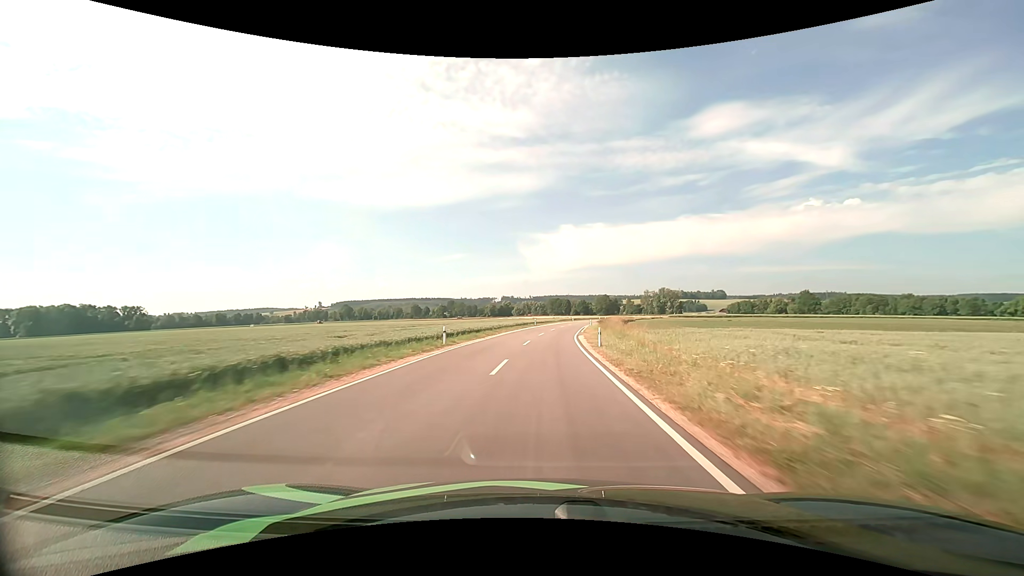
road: tertiary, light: Day
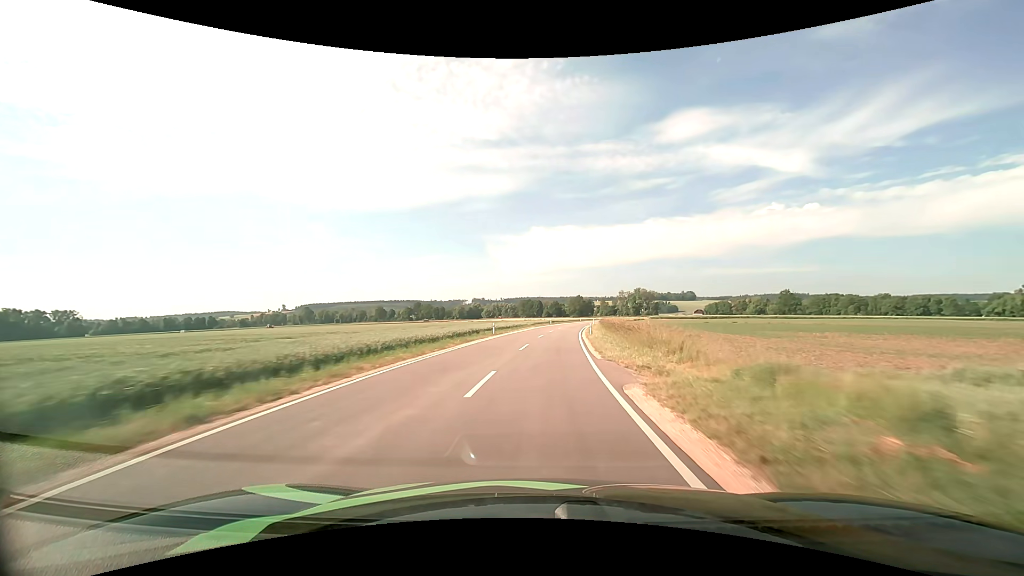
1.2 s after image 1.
(+0.7, +27.1) m; +3°
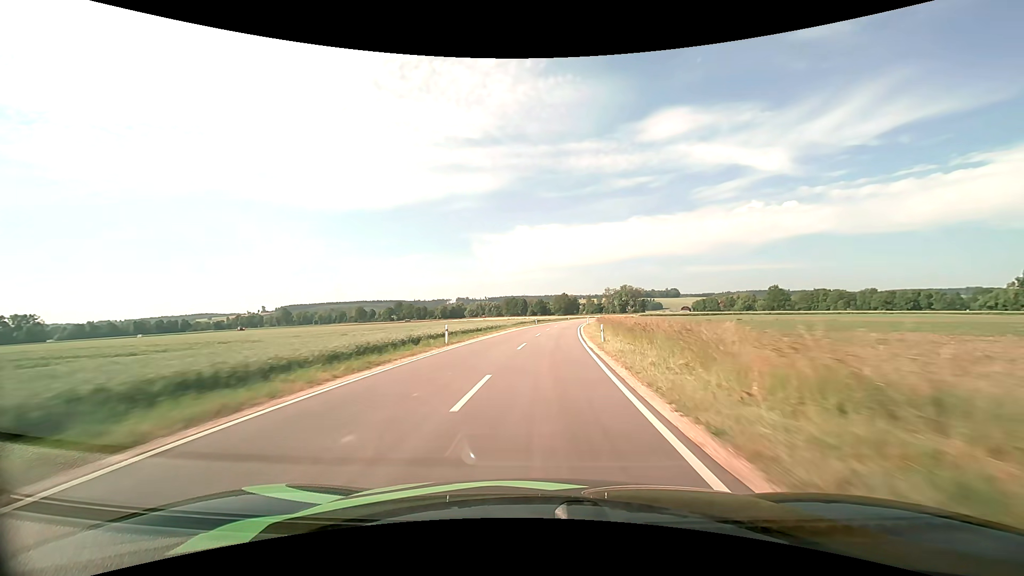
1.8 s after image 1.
(+0.2, +13.6) m; +2°
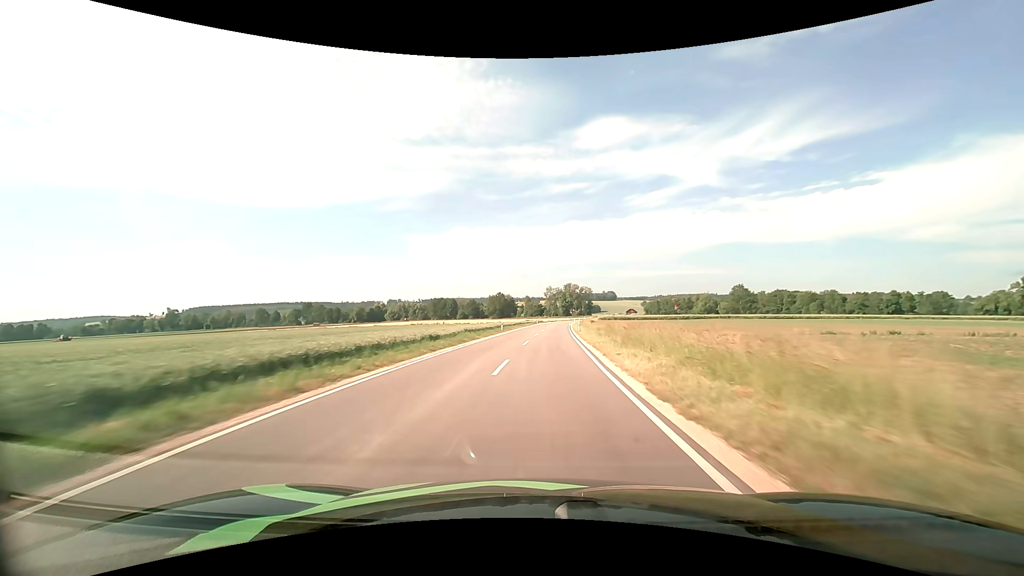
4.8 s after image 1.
(+4.1, +67.9) m; +7°
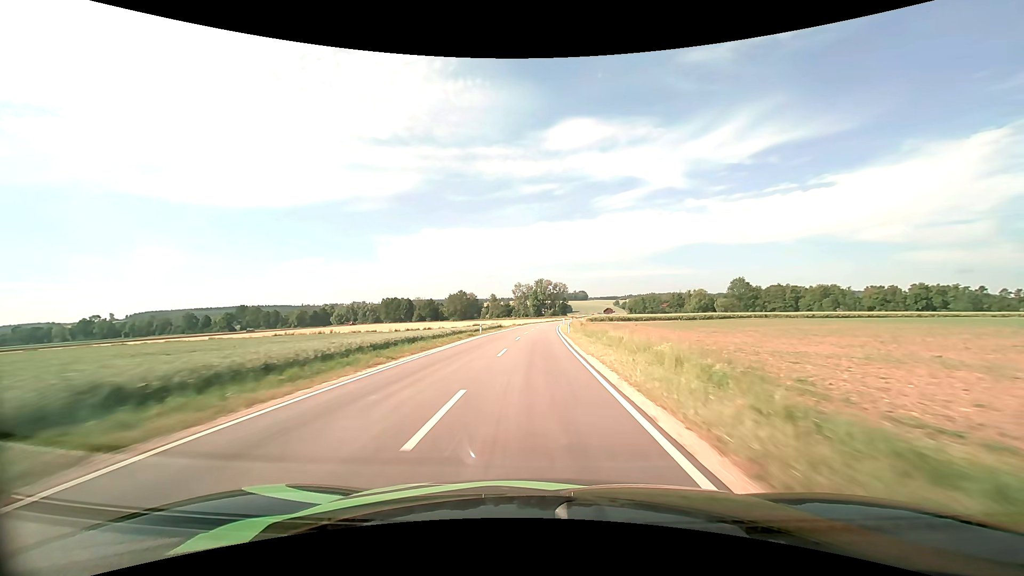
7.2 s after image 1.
(+2.0, +54.5) m; +3°
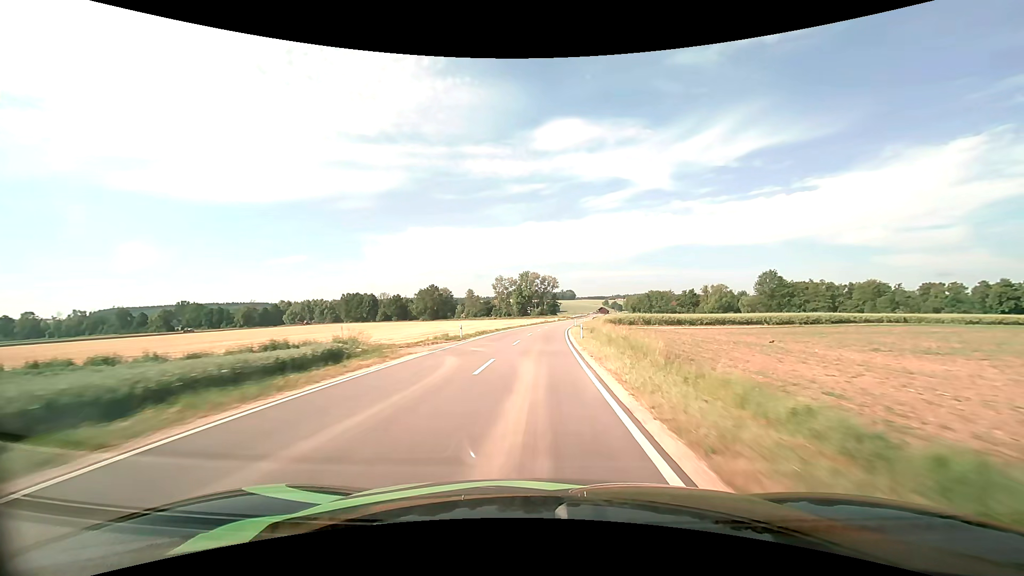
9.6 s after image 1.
(+0.9, +53.9) m; +2°
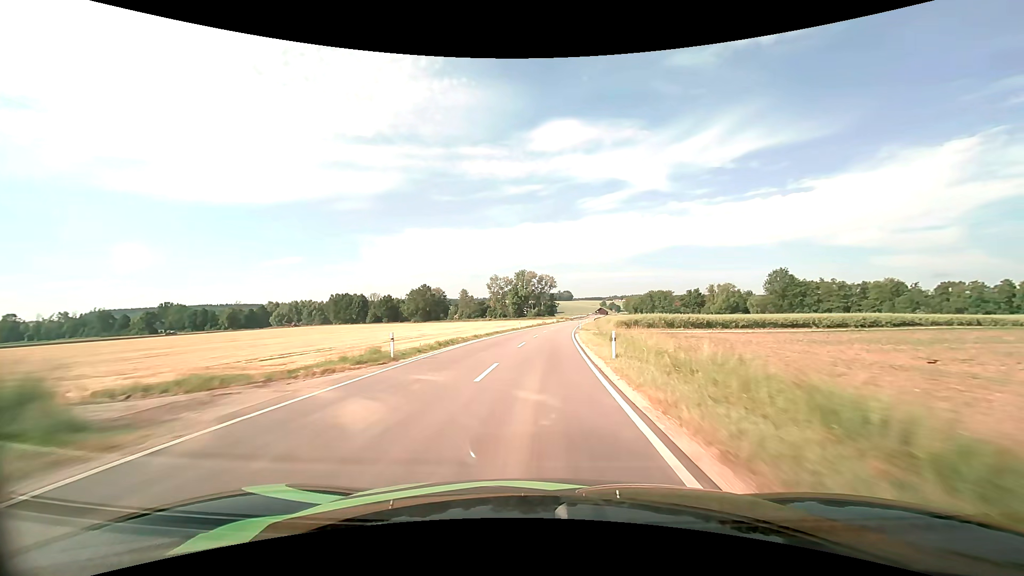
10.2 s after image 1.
(0.0, +13.2) m; 0°
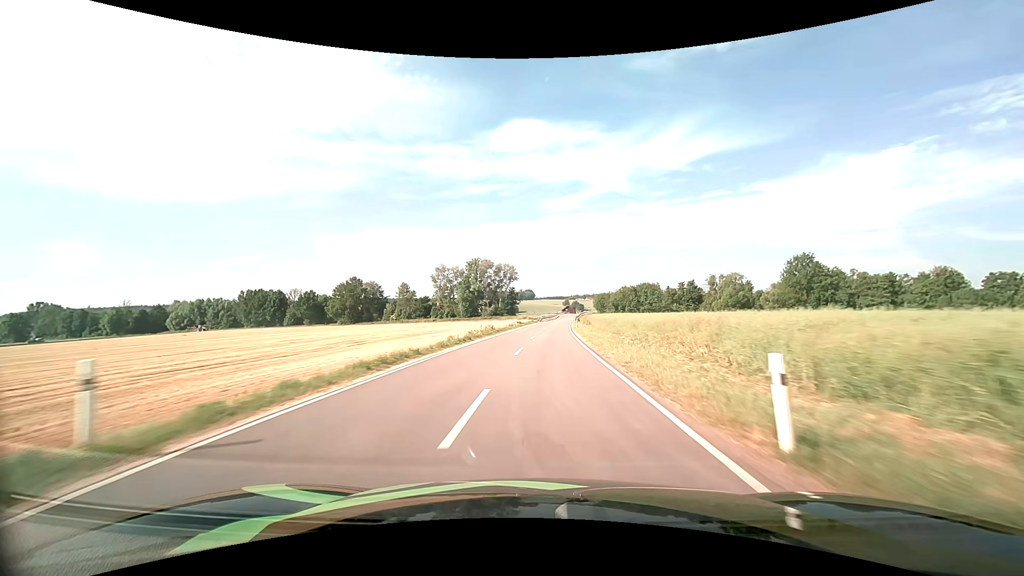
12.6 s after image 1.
(+1.9, +53.5) m; +4°
(0, +10) (0, +20) (+1, +30) (+1, +40) (+2, +50) (+2, +60) (+3, +70) (+4, +80) (+5, +90) (+5, +100) m
